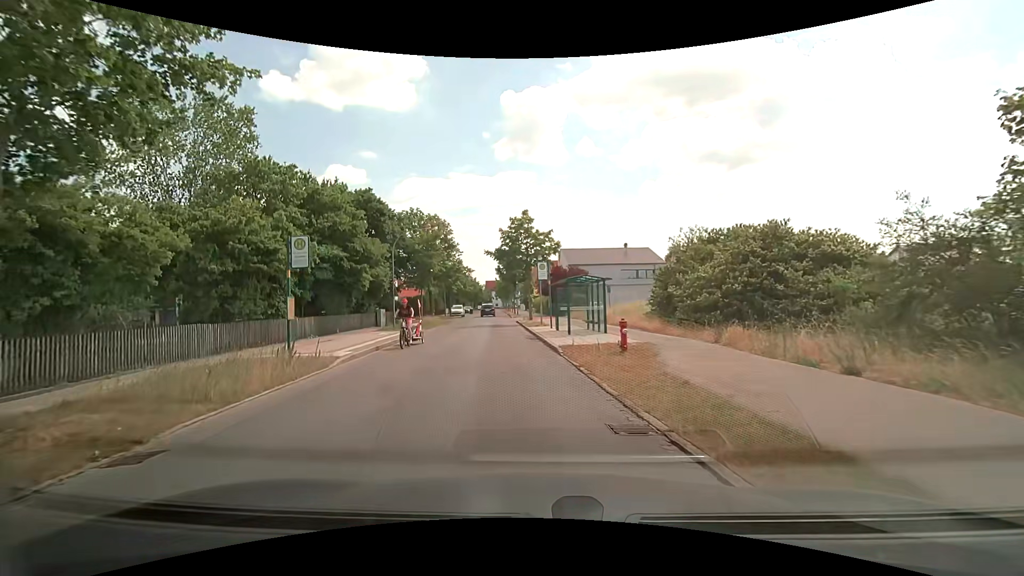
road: residential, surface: asphalt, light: Day
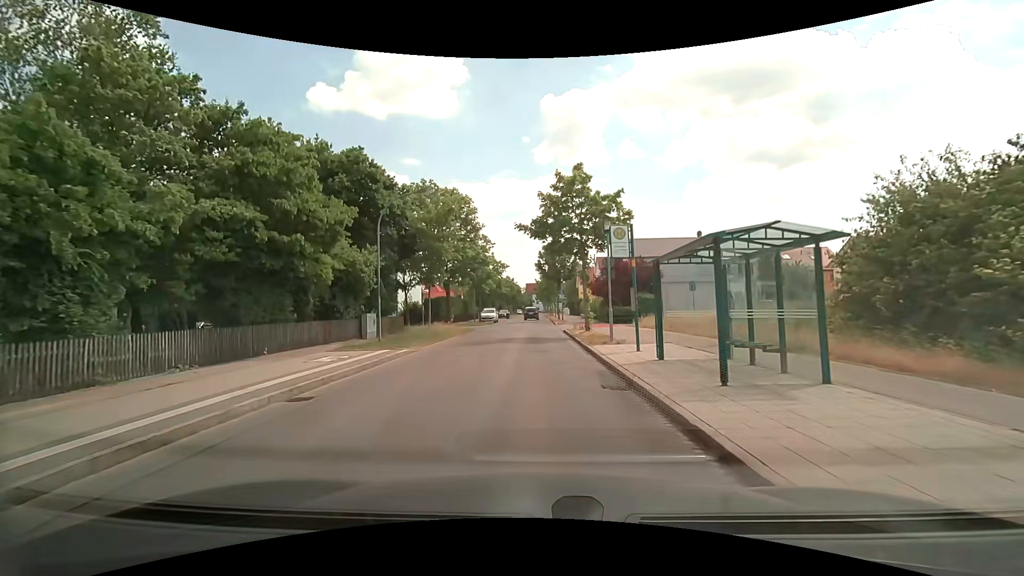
(-0.7, +12.5) m; -5°
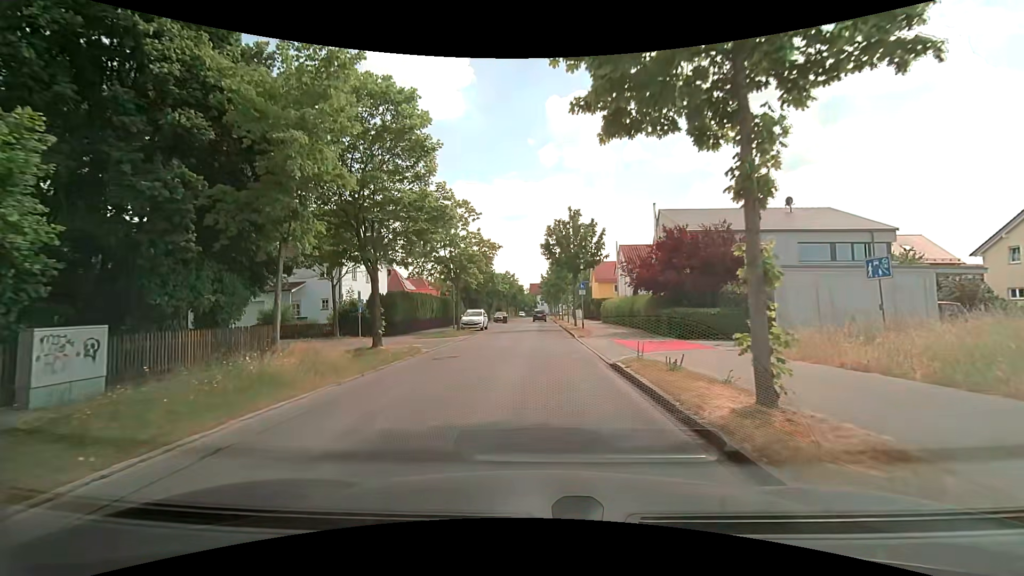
(-0.1, +17.7) m; -1°
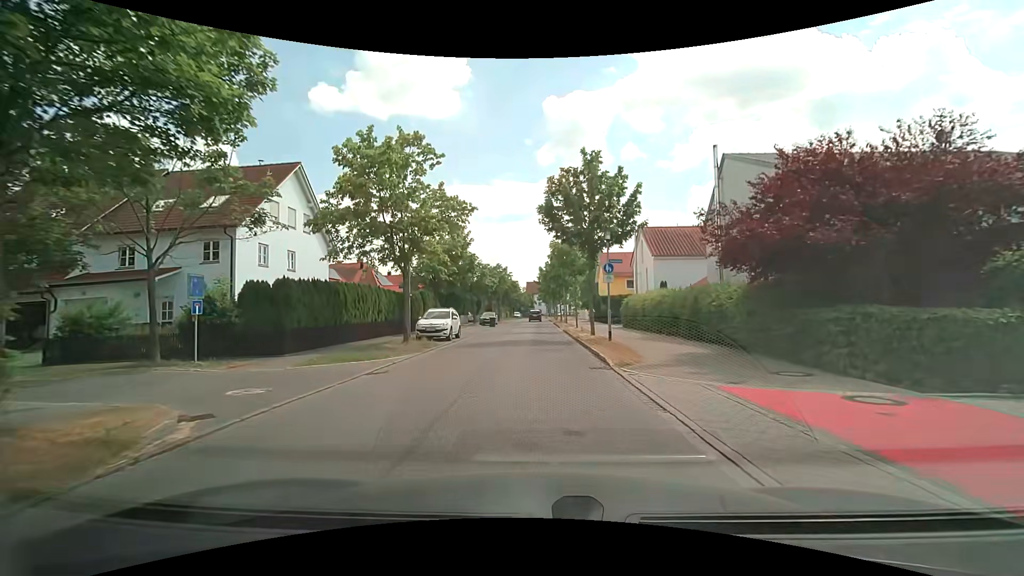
(+0.2, +13.7) m; 0°
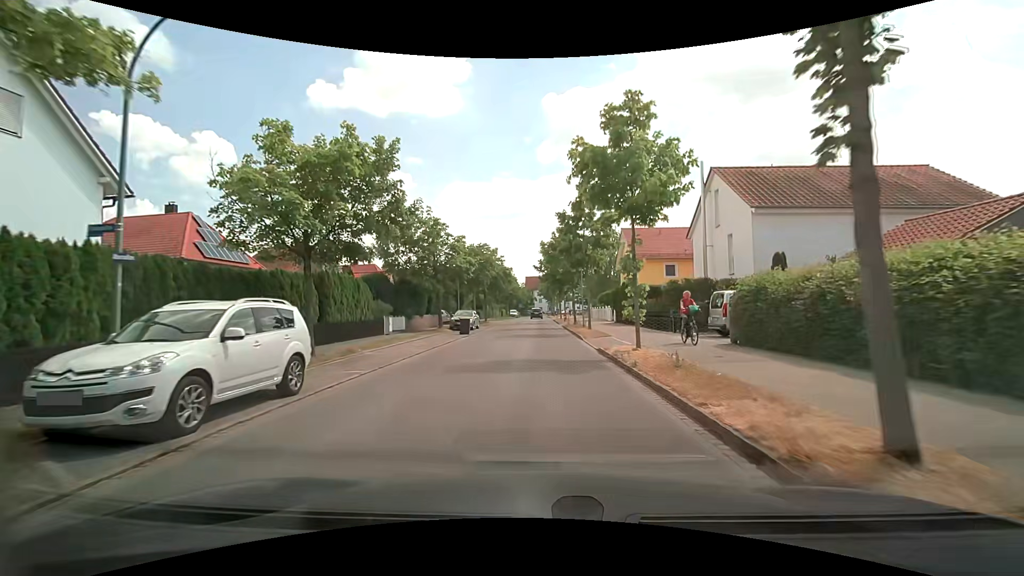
(-0.1, +19.9) m; 0°
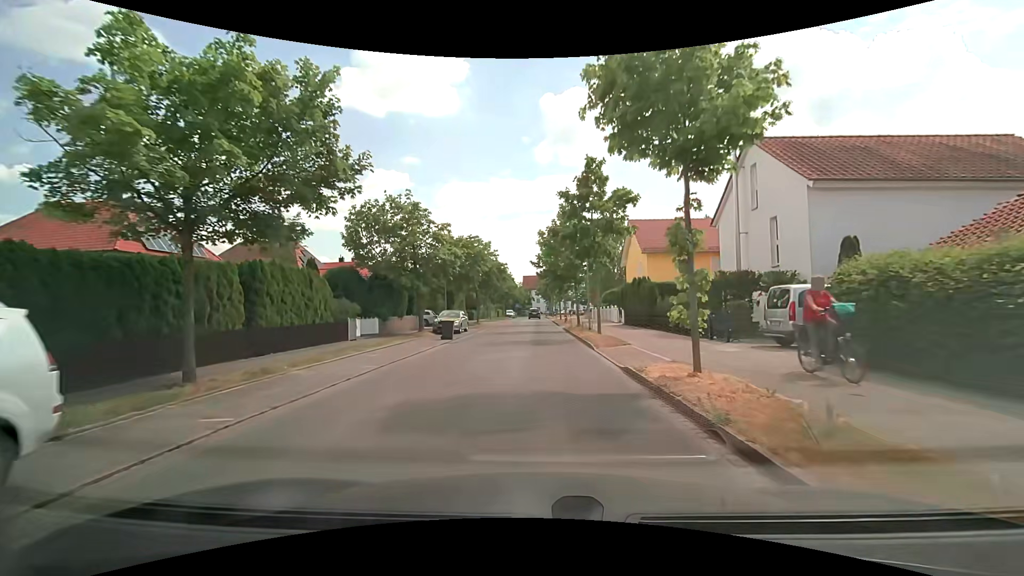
(0.0, +5.2) m; +1°
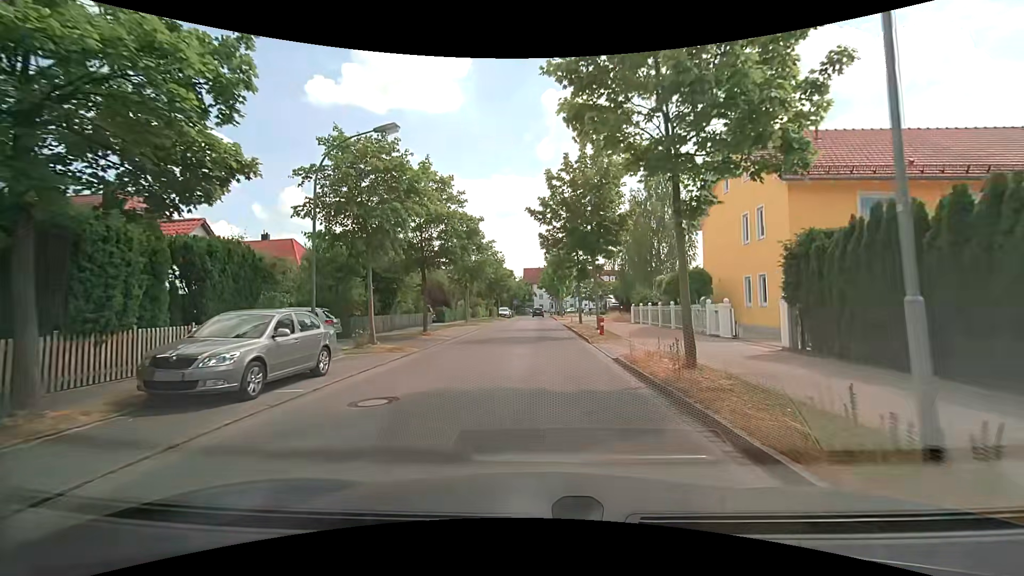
(-0.3, +23.1) m; -1°
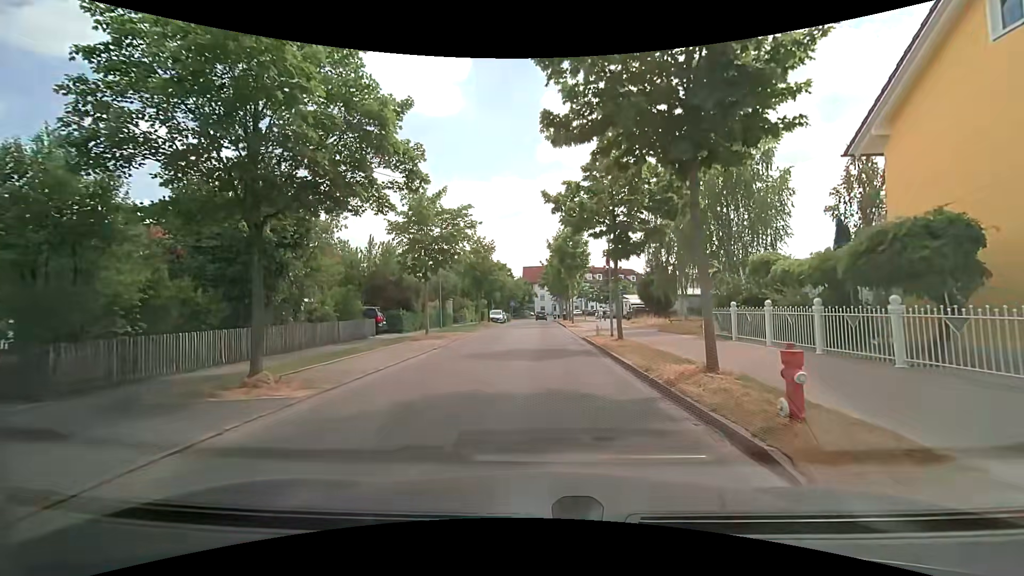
(0.0, +14.9) m; -1°
(0, +10) (0, +20) (0, +30) (0, +40) (+1, +50) (+1, +60) (+1, +70) (+1, +80) (+2, +90) (+2, +100) m
